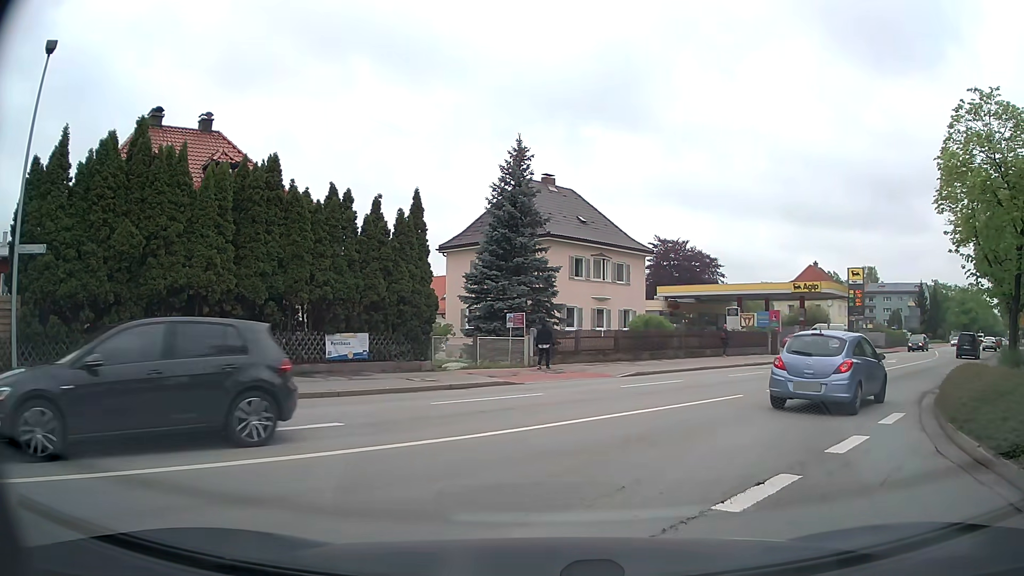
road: tertiary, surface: asphalt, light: Day
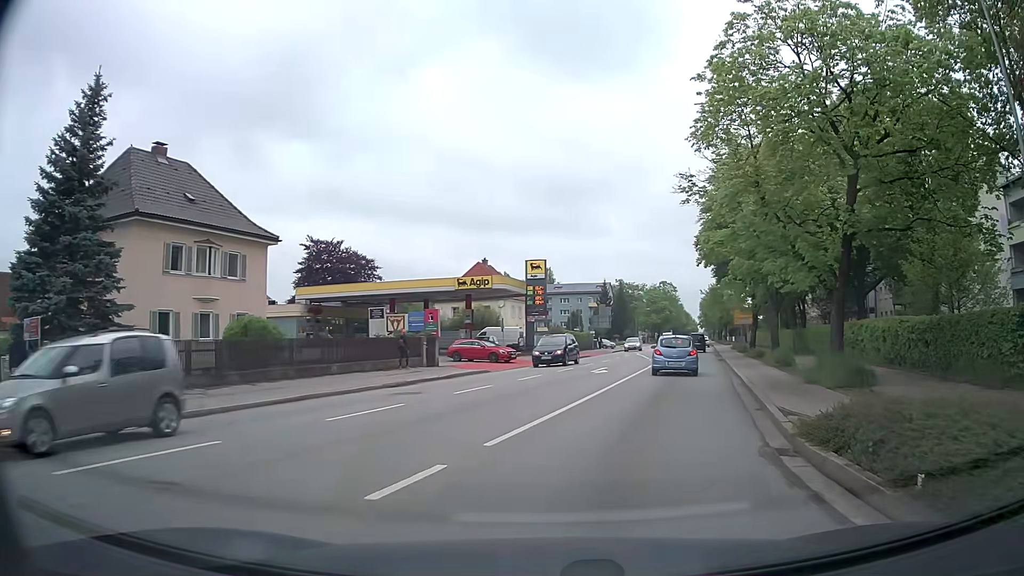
(+3.3, +10.4) m; +29°
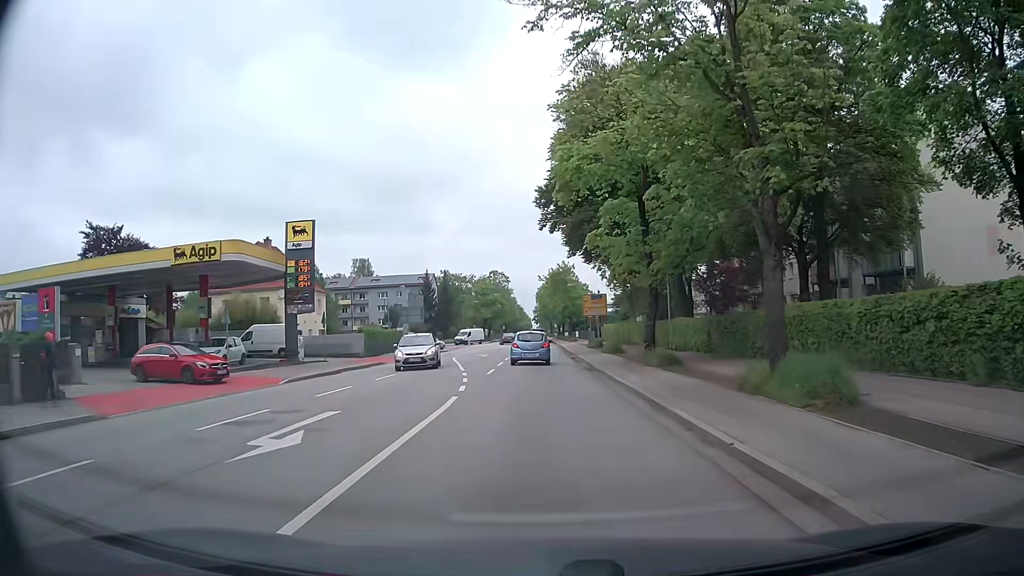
(+3.1, +18.7) m; +15°
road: secondary
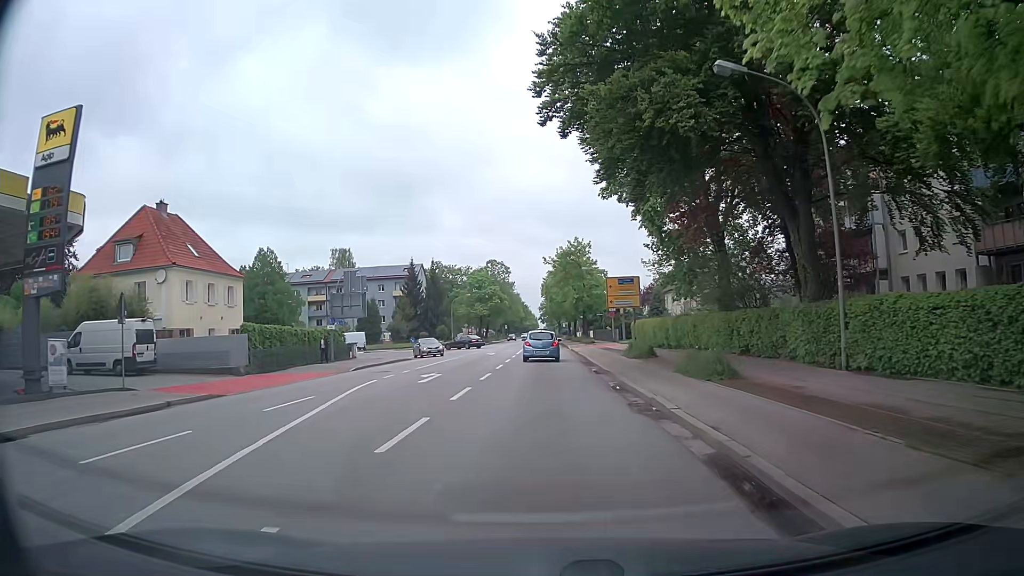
(-0.4, +21.3) m; -2°
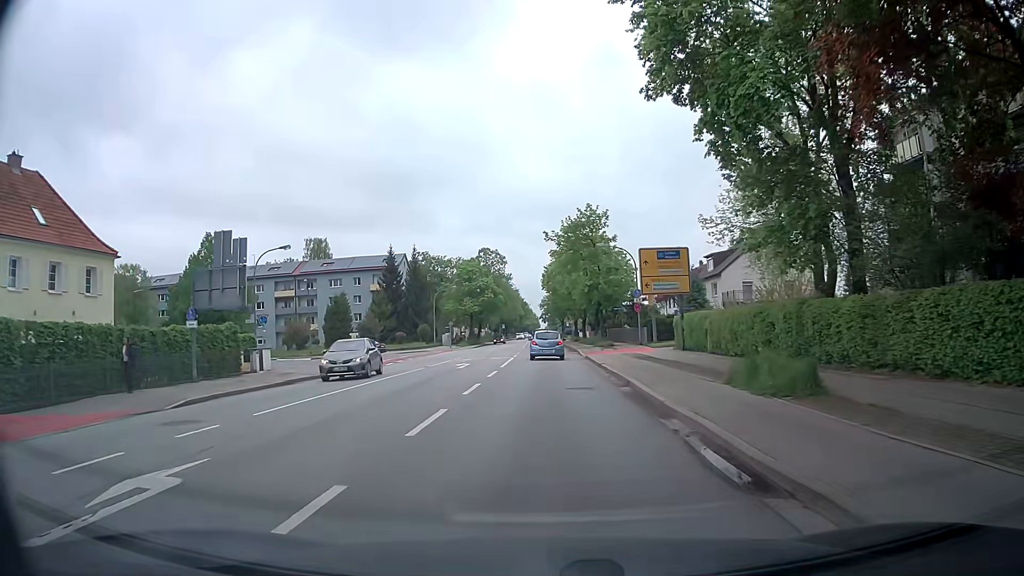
(0.0, +16.9) m; 0°
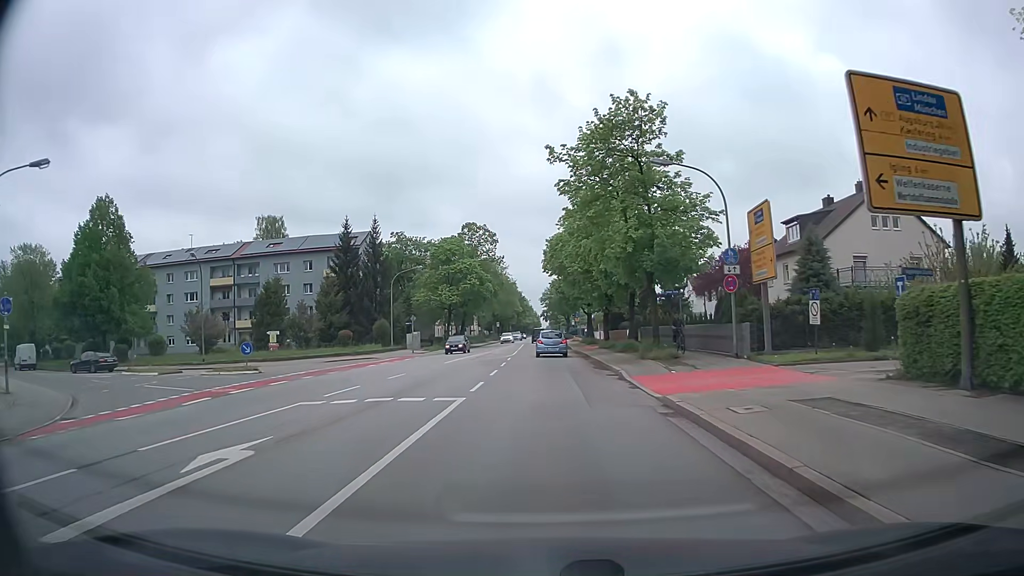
(+0.1, +23.4) m; 0°
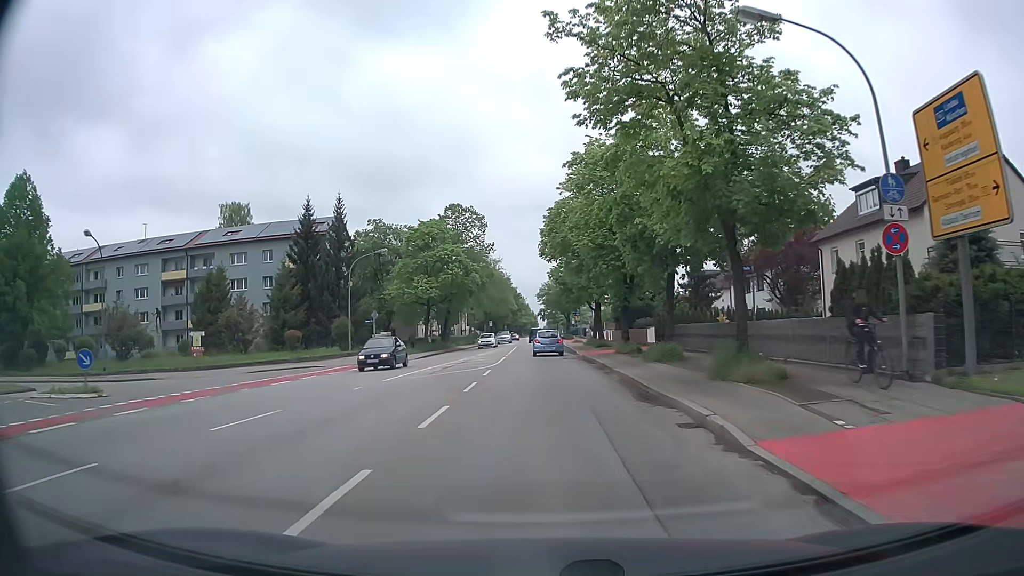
(0.0, +12.0) m; 0°
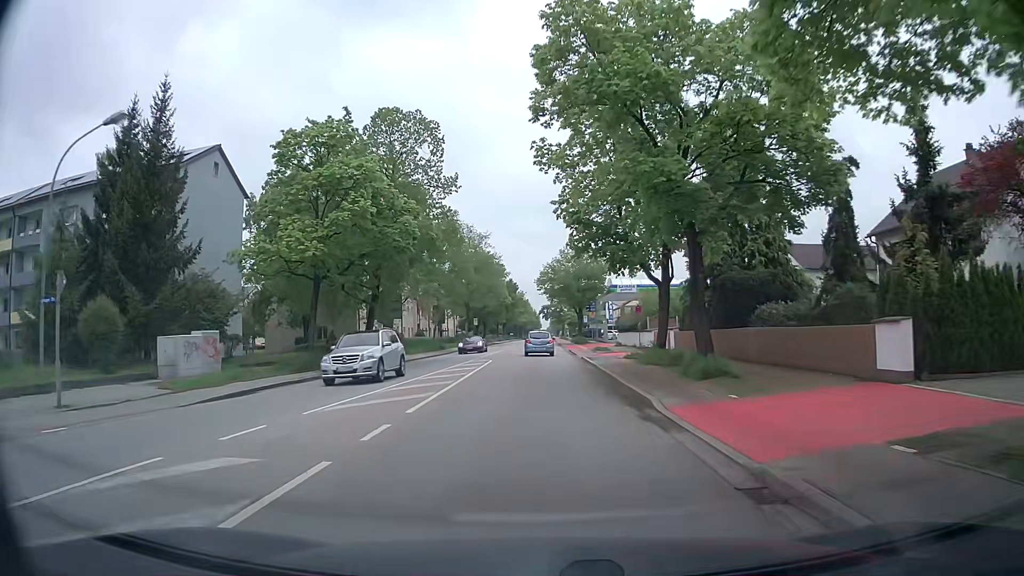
(+0.2, +30.8) m; 0°
(0, +10) (0, +20) (0, +30) (0, +40) (0, +50) (0, +60) (0, +70) (0, +80) (0, +90) (0, +100) m
